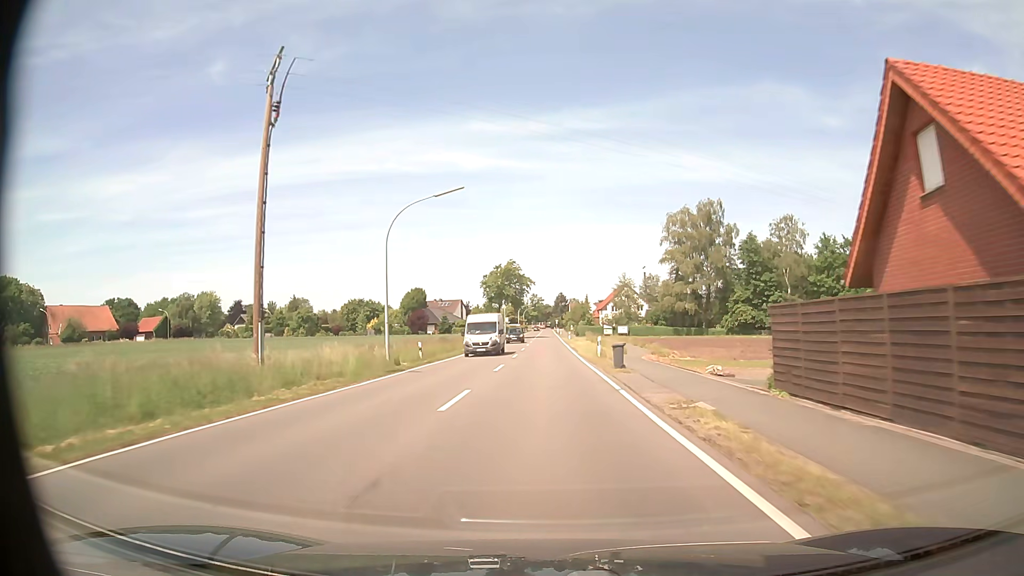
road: tertiary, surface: asphalt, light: Day
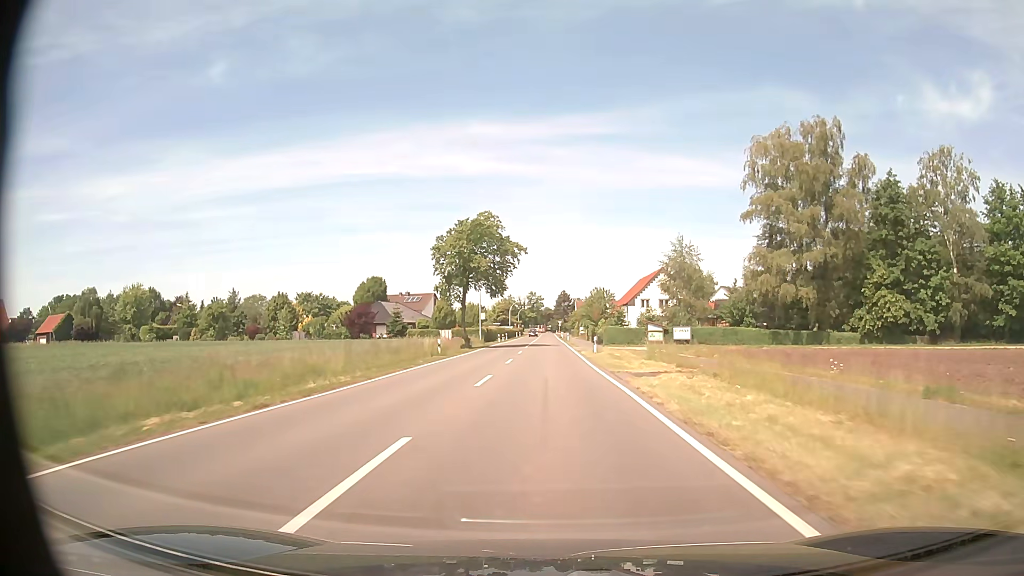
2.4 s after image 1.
(-0.1, +43.7) m; 0°
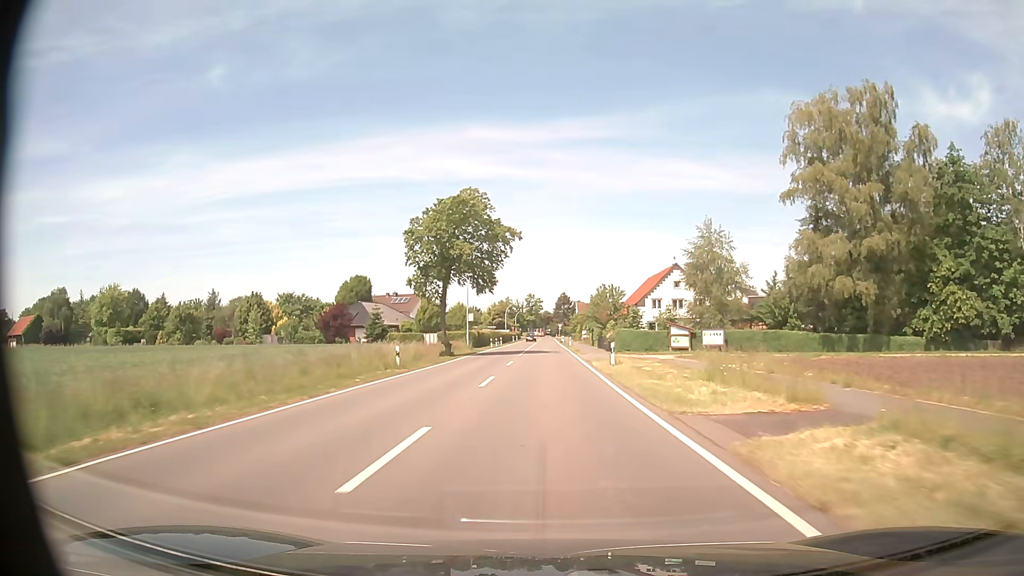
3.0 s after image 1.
(0.0, +10.9) m; 0°
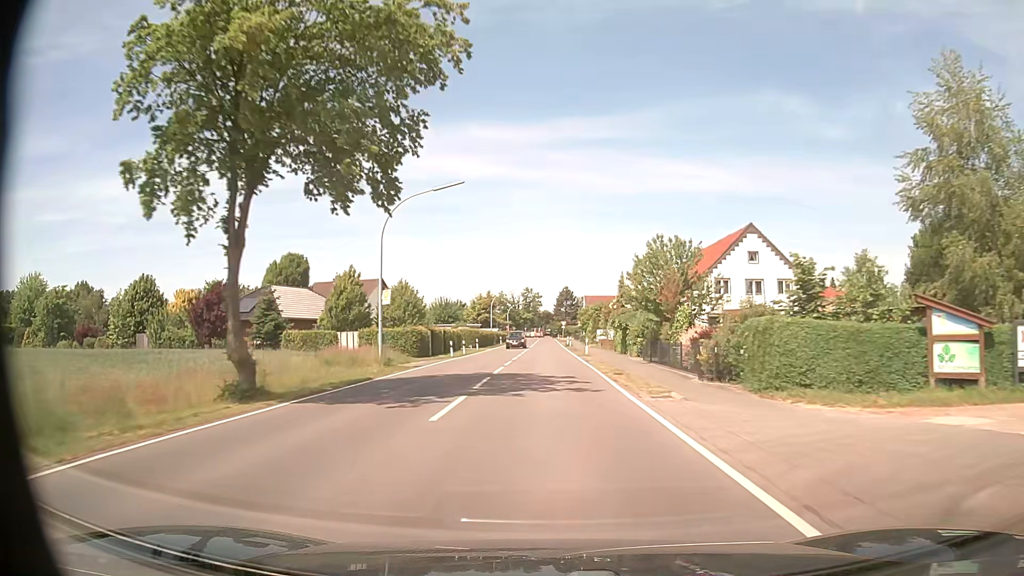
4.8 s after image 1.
(0.0, +32.6) m; 0°
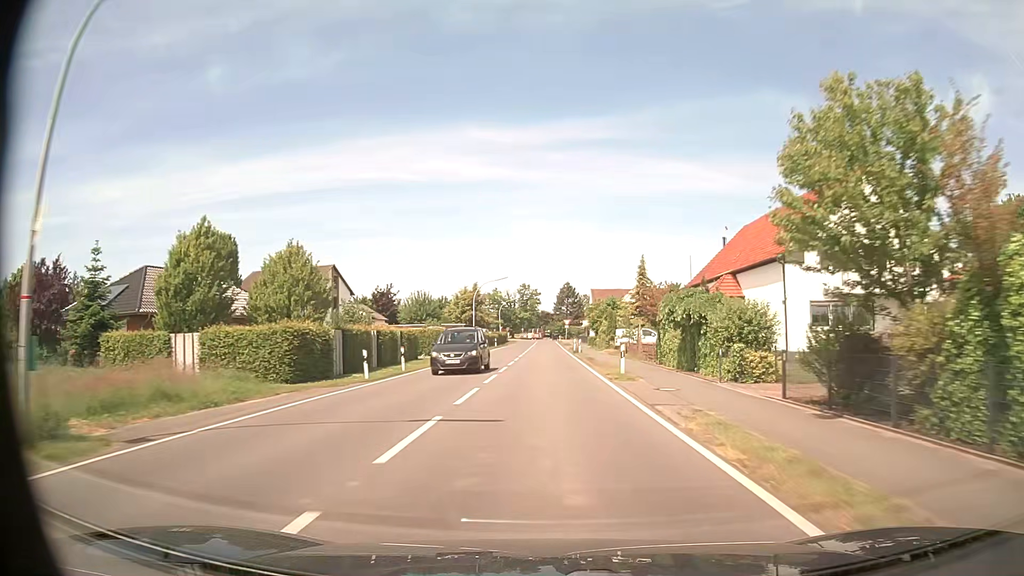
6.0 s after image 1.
(0.0, +21.8) m; 0°
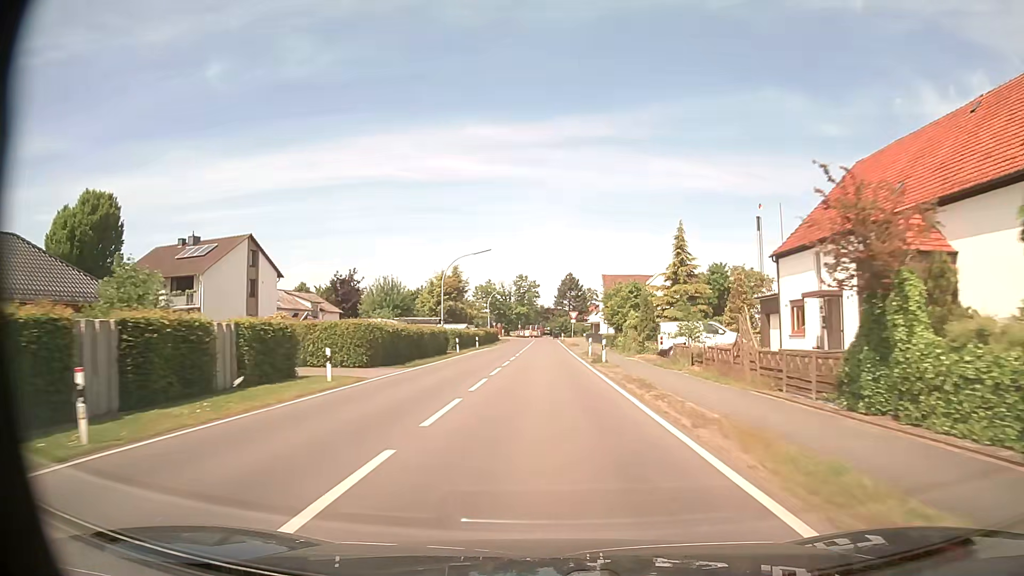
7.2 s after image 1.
(+0.1, +21.8) m; 0°
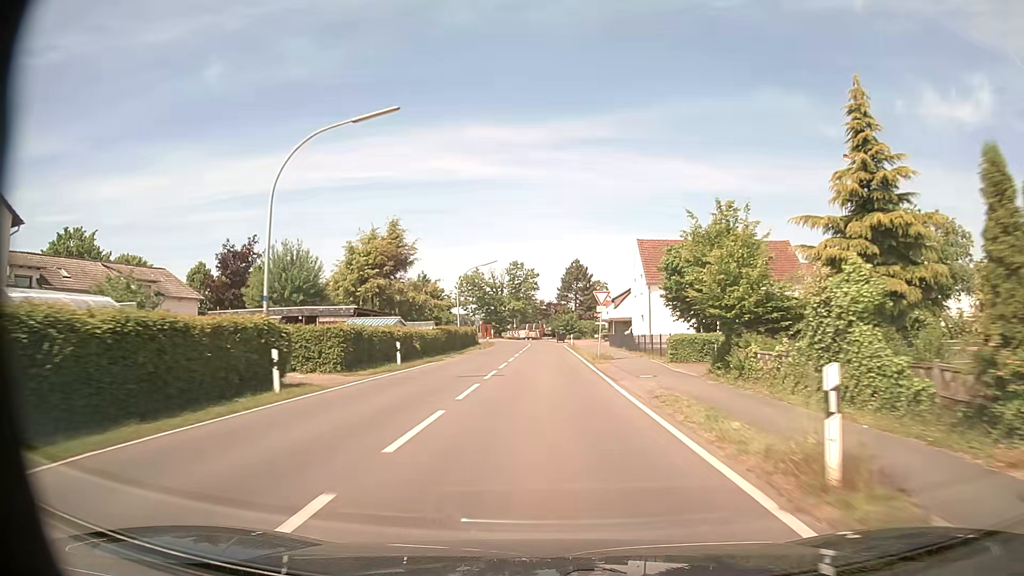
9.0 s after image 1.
(0.0, +32.8) m; 0°
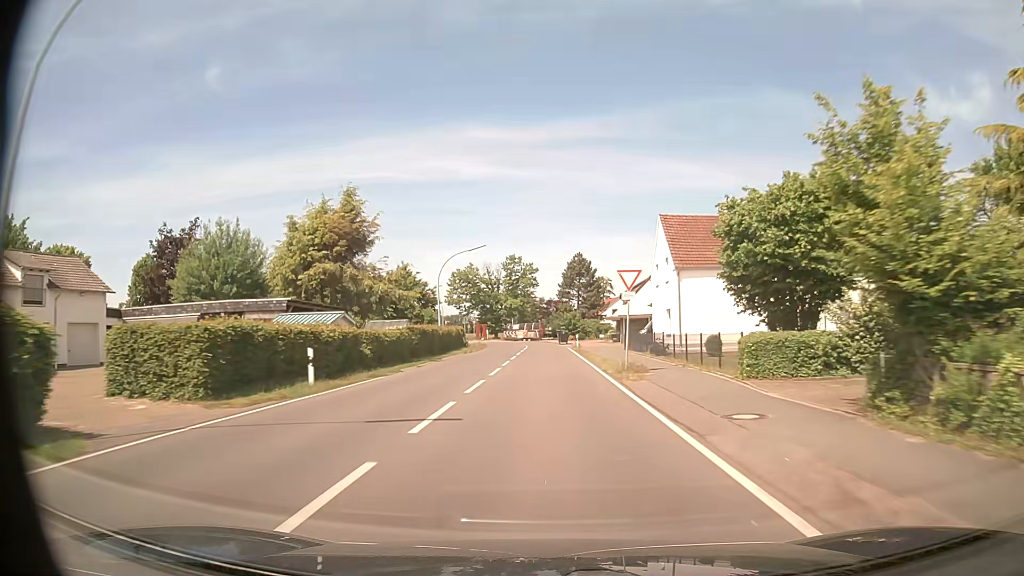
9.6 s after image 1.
(0.0, +10.8) m; 0°
(0, +10) (0, +20) (0, +30) (0, +40) (0, +50) (0, +60) (-1, +70) (-2, +80) (-5, +89) (-11, +98) m
